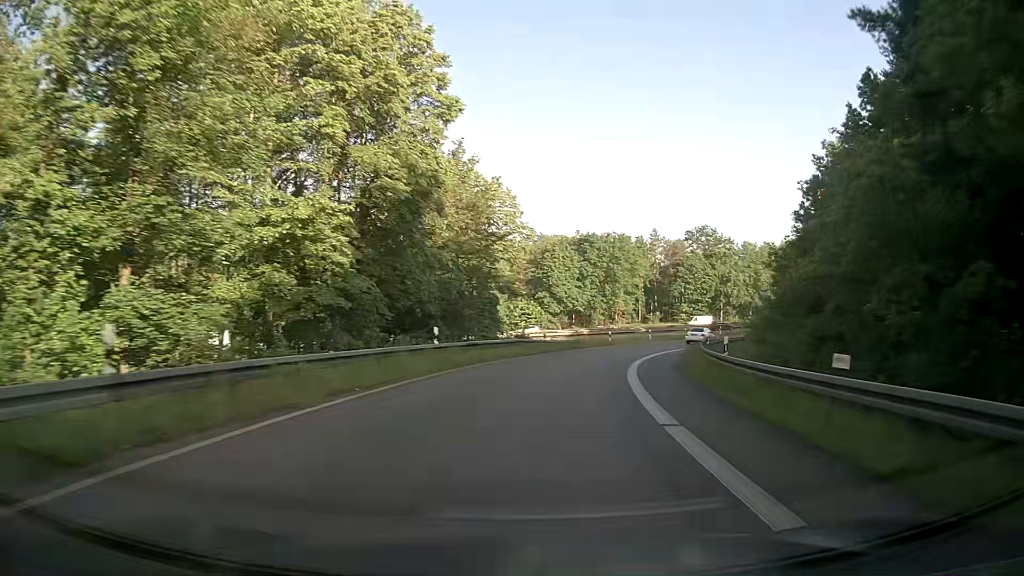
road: motorway_link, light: Day
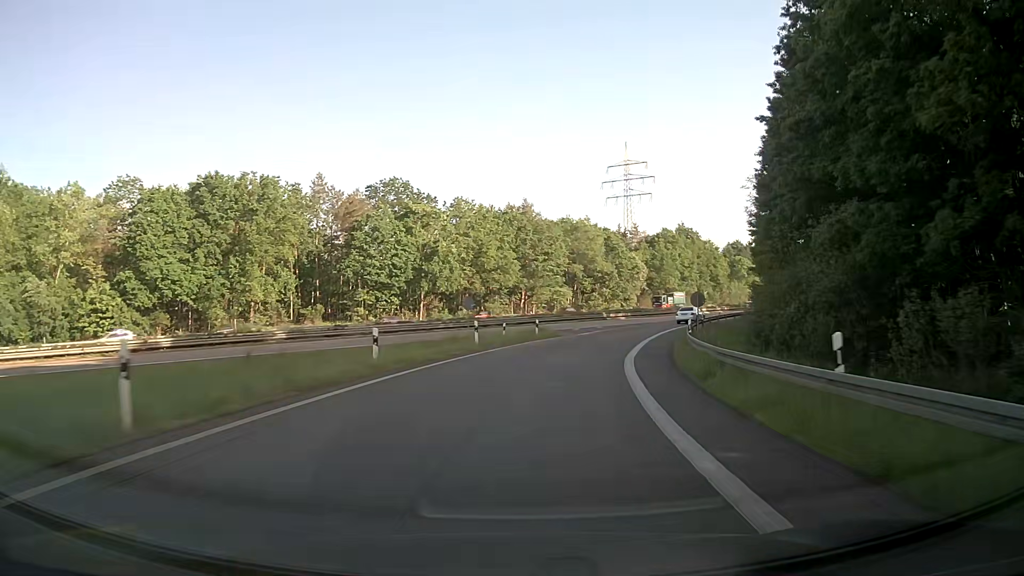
(+12.4, +52.9) m; +27°
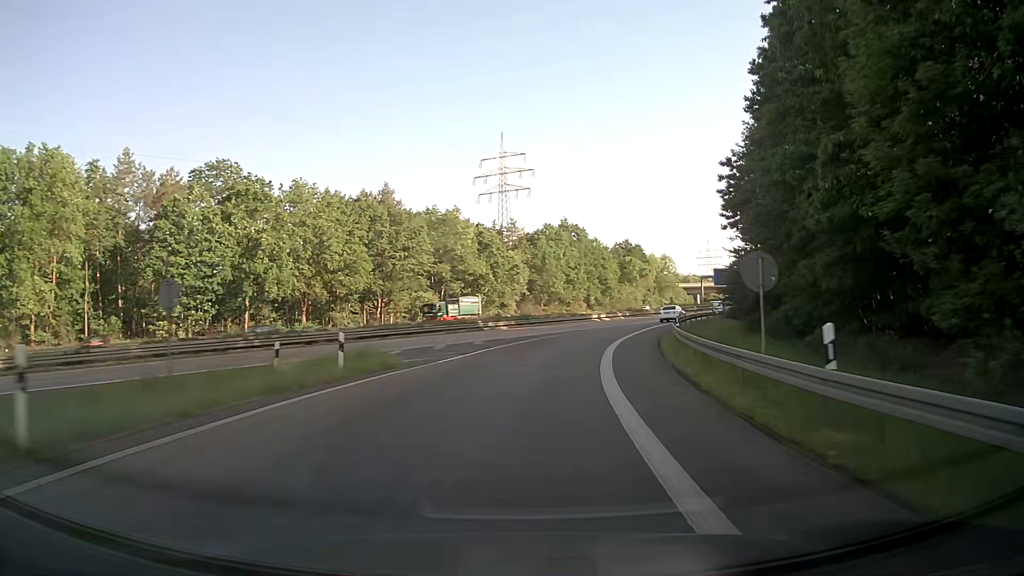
(+2.1, +21.6) m; +11°
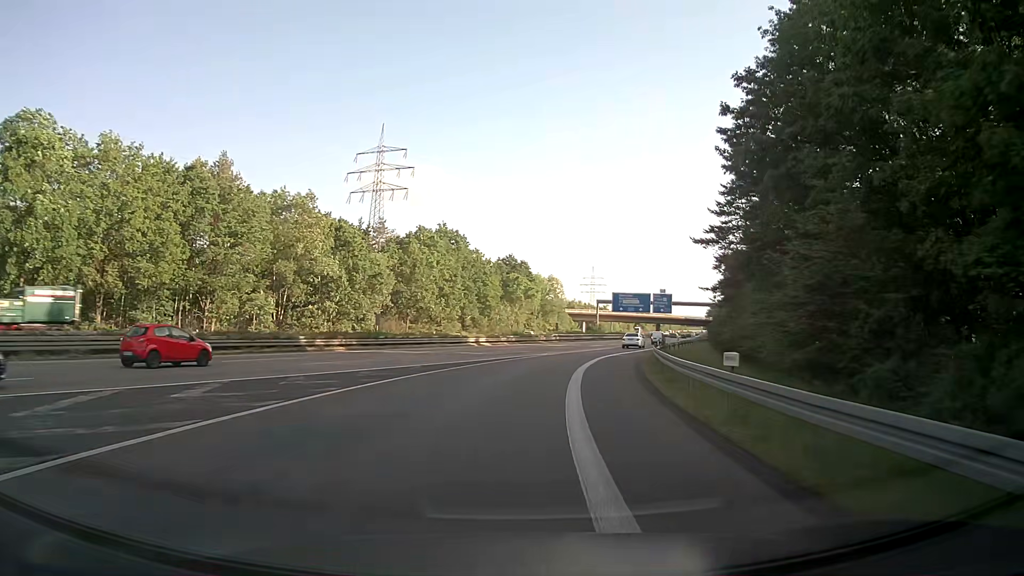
(+1.9, +21.4) m; +11°
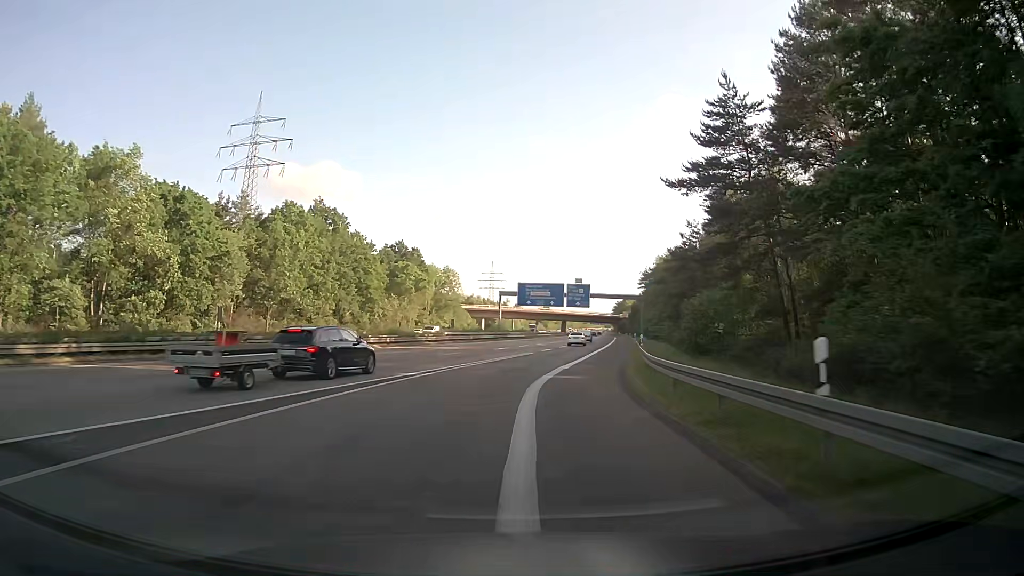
(+1.6, +21.3) m; +8°
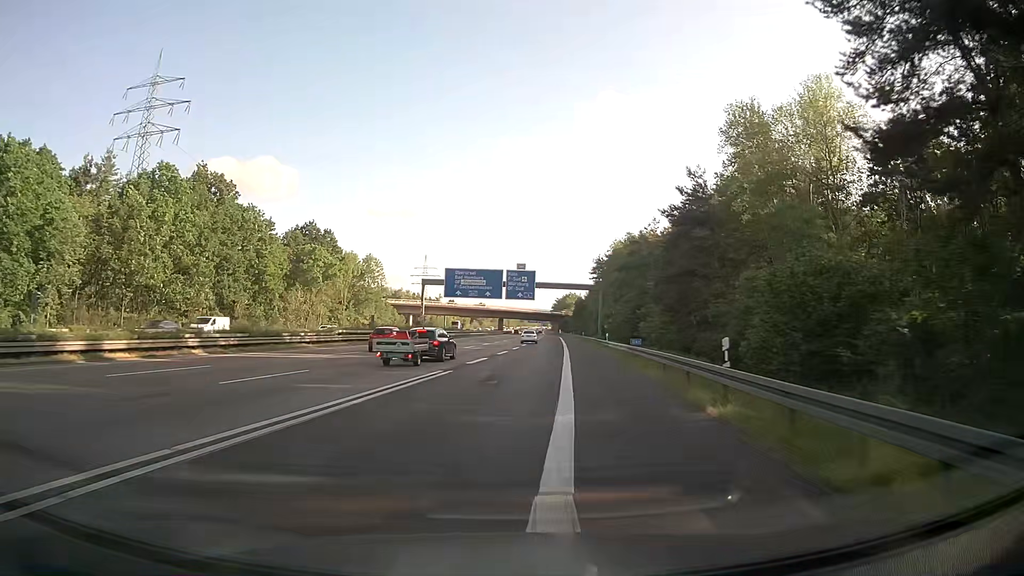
(+1.2, +22.1) m; +6°
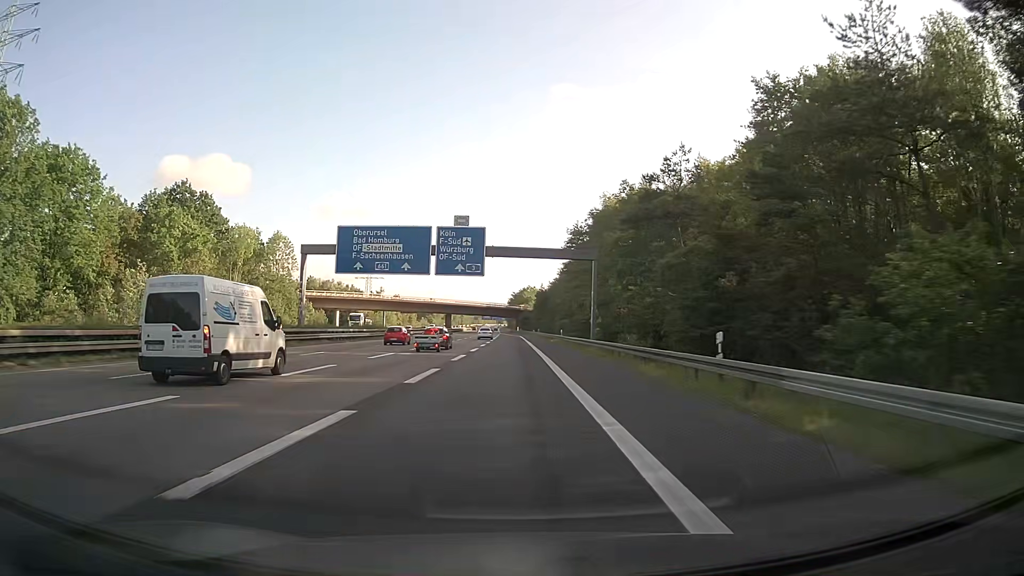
(+1.3, +35.4) m; +4°
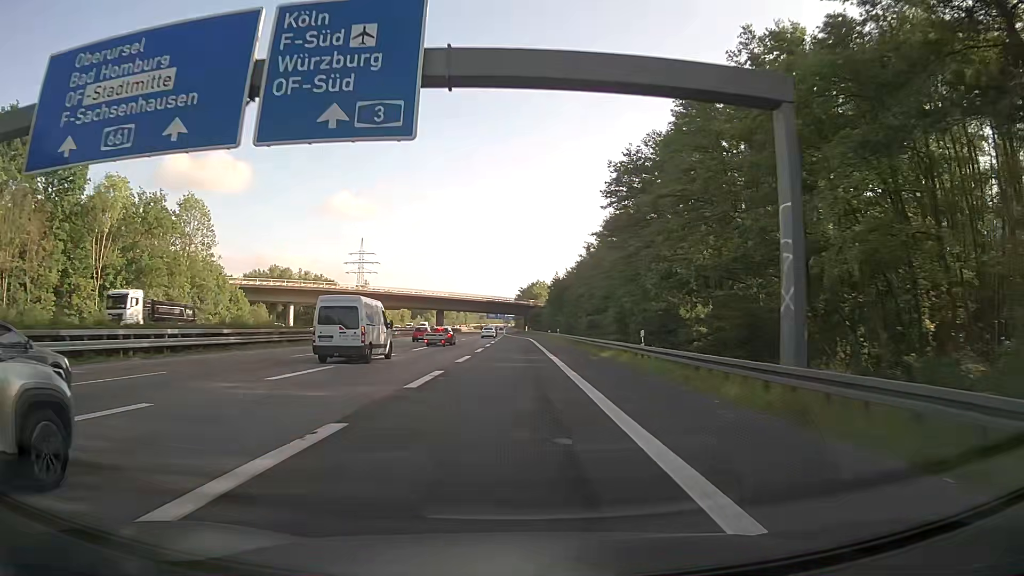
(-0.2, +37.8) m; -1°
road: motorway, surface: asphalt
(0, +10) (0, +20) (0, +30) (0, +40) (0, +50) (0, +60) (-1, +70) (-1, +80) (-1, +90) (-2, +100) m
